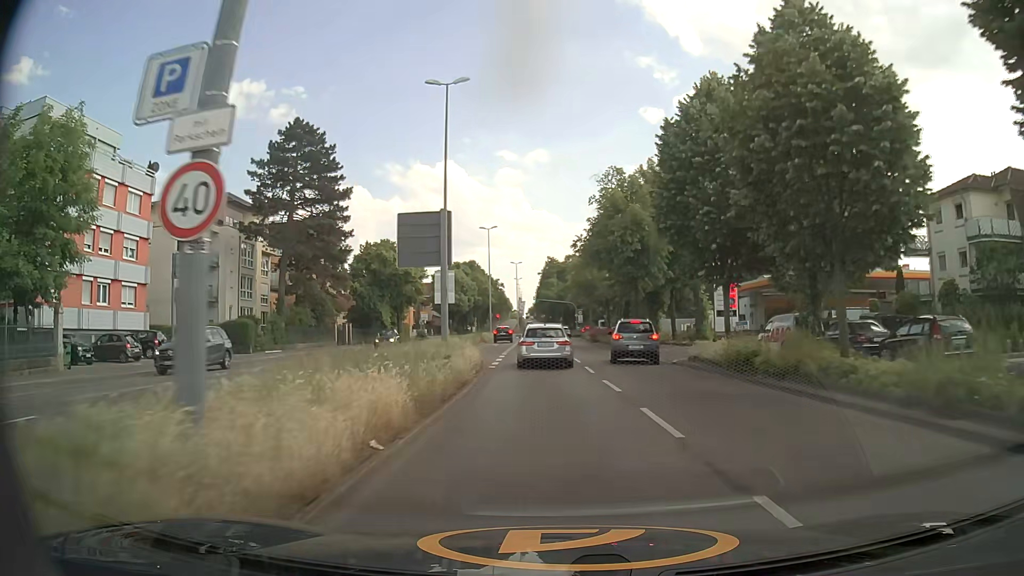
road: primary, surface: asphalt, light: Day
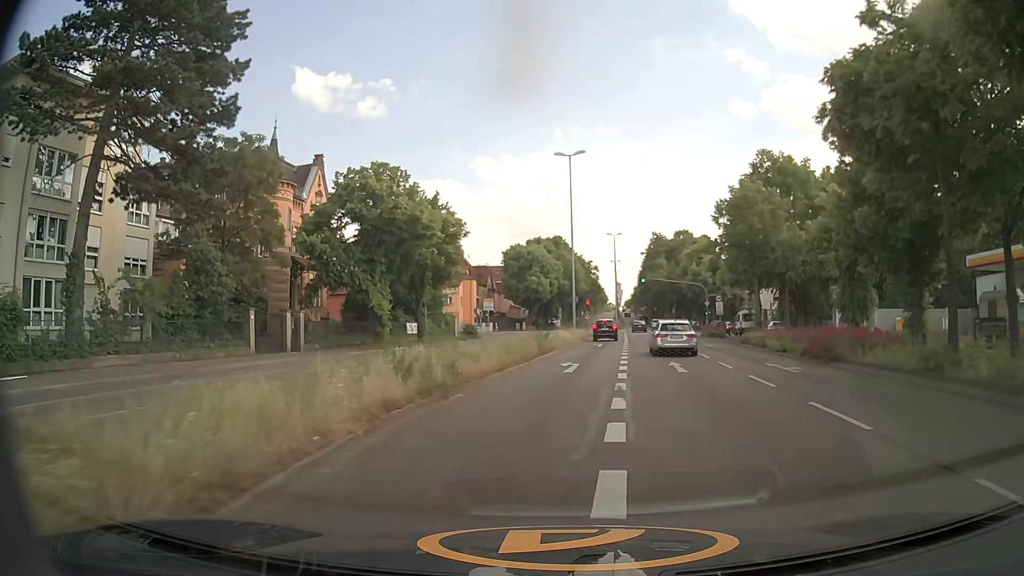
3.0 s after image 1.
(-2.1, +35.5) m; -8°
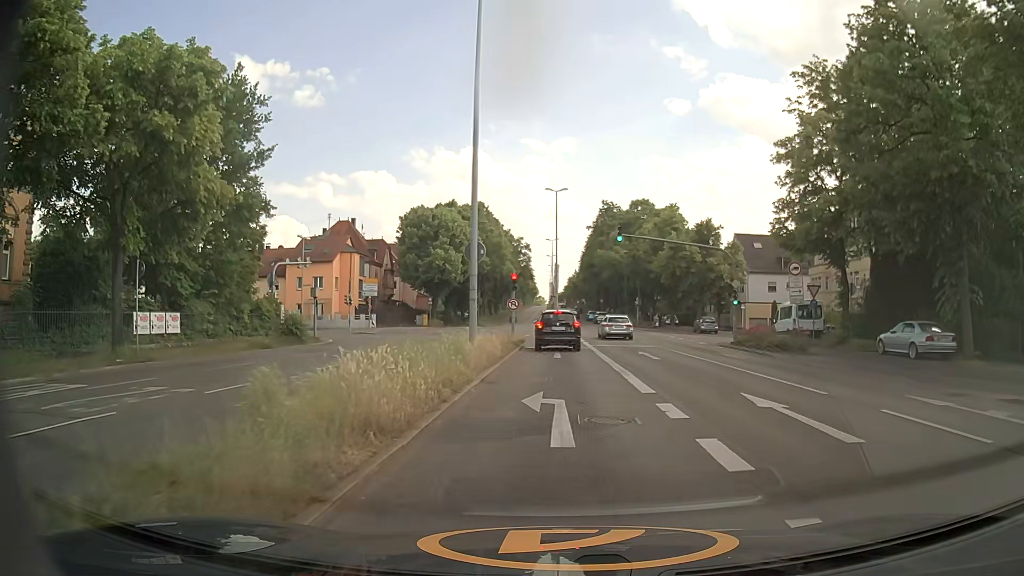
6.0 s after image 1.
(+1.7, +31.5) m; +6°
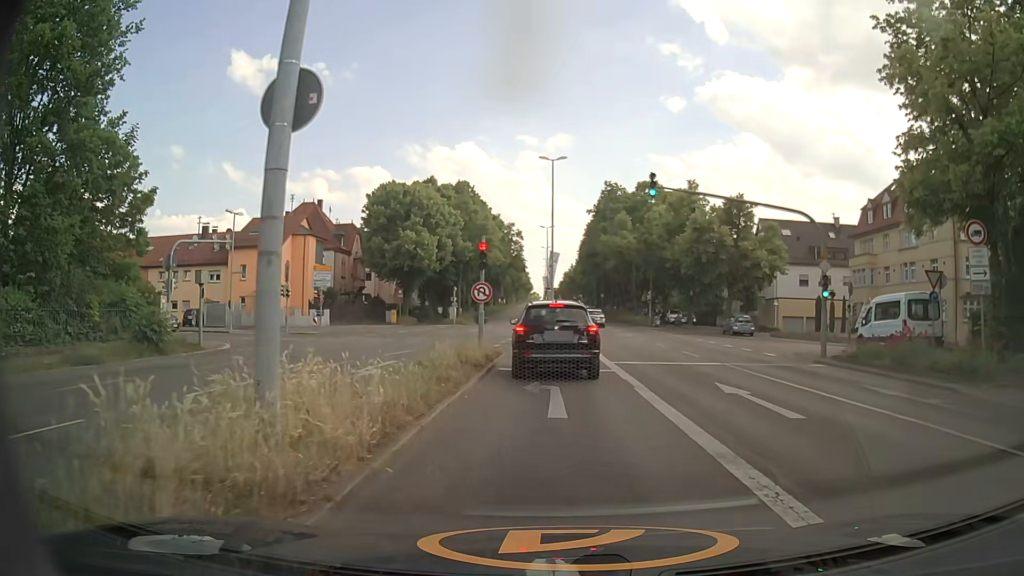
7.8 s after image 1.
(0.0, +12.8) m; 0°
